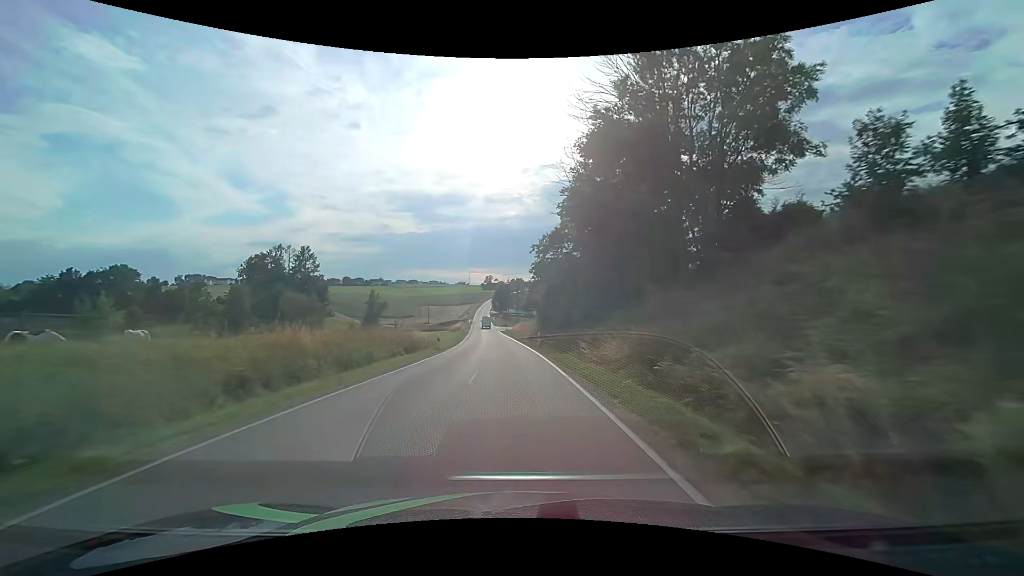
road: tertiary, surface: asphalt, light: Day
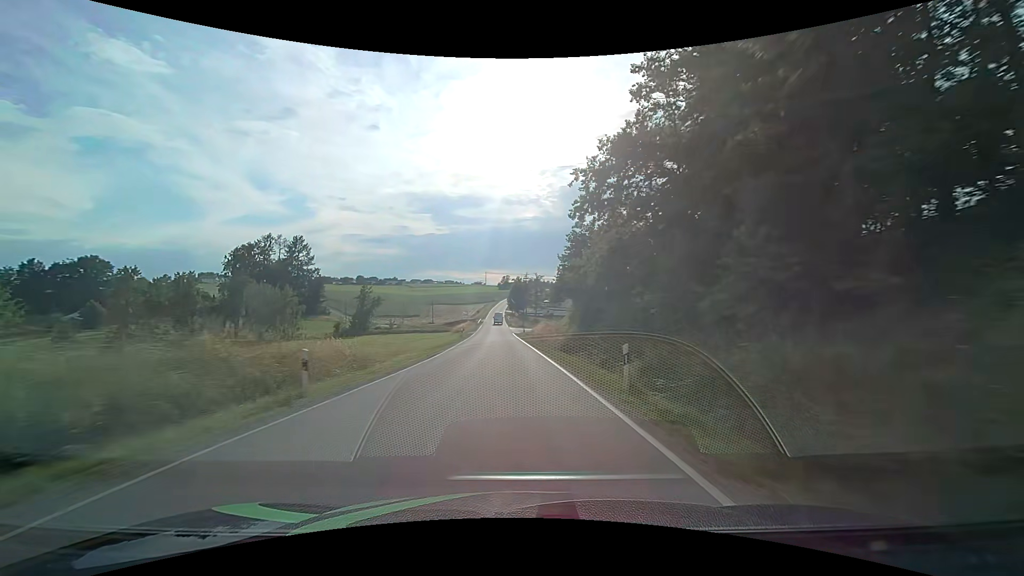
(-0.4, +24.2) m; -2°
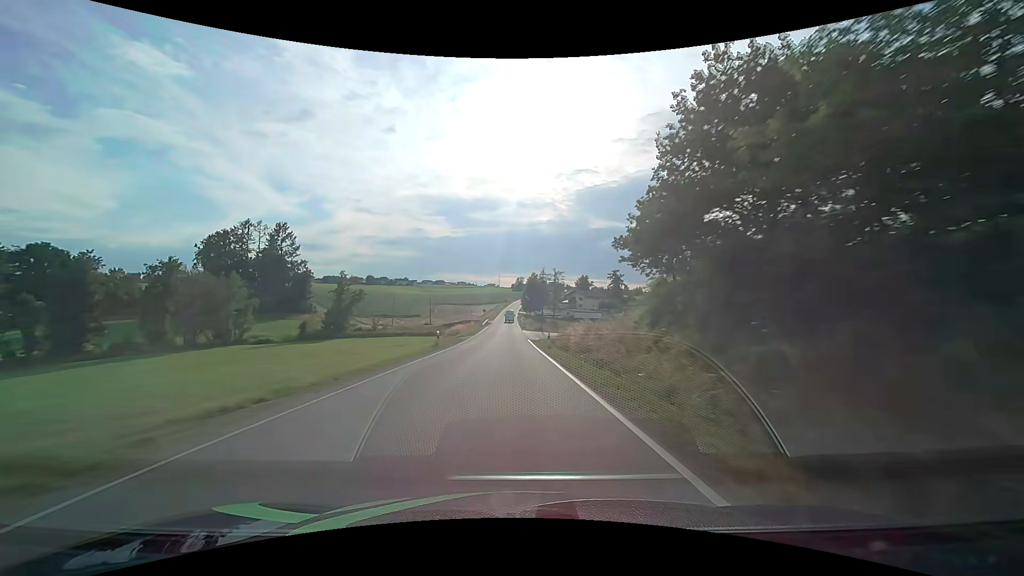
(-0.3, +24.8) m; -2°
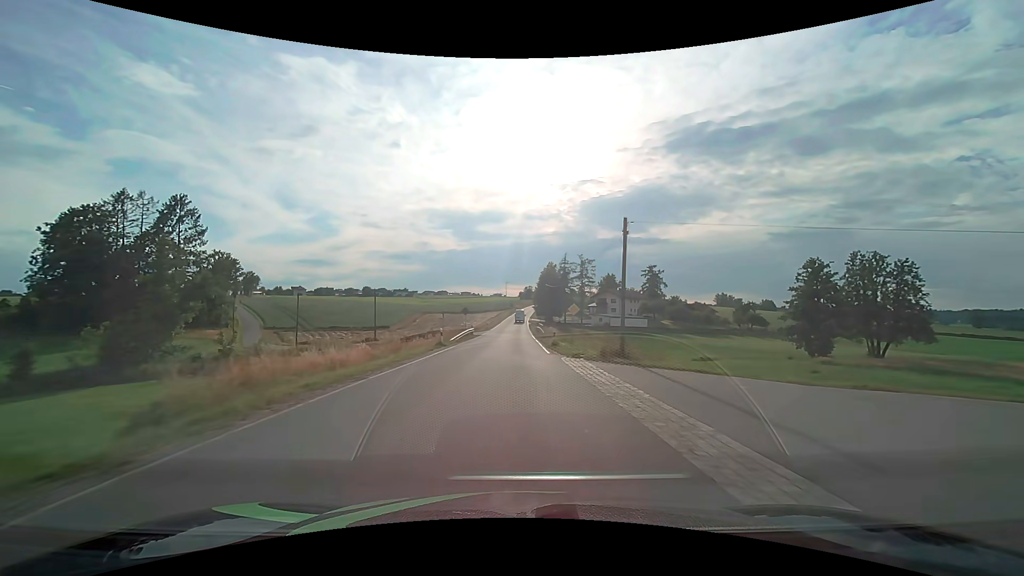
(-0.6, +50.7) m; -1°
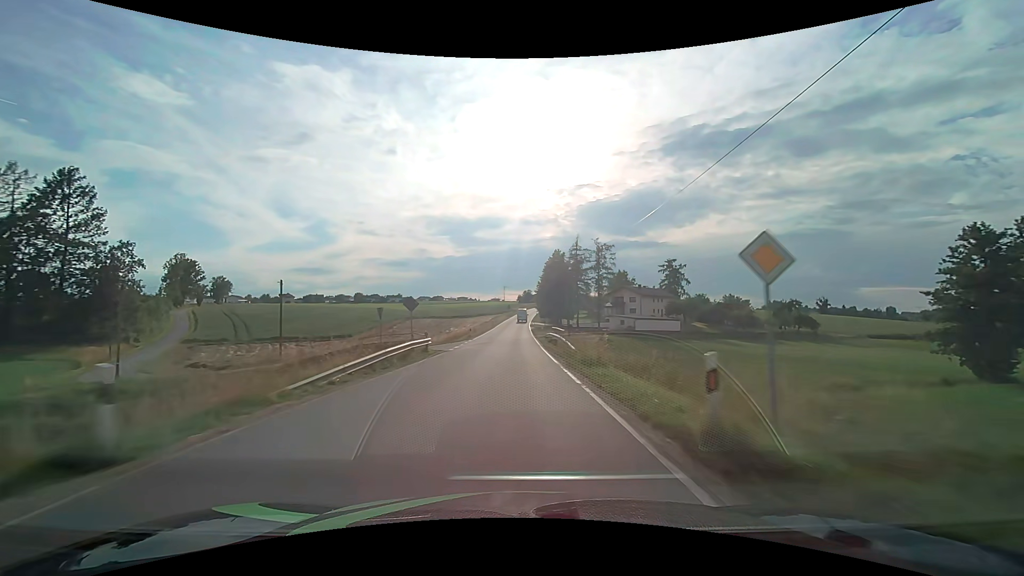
(+0.1, +25.3) m; 0°
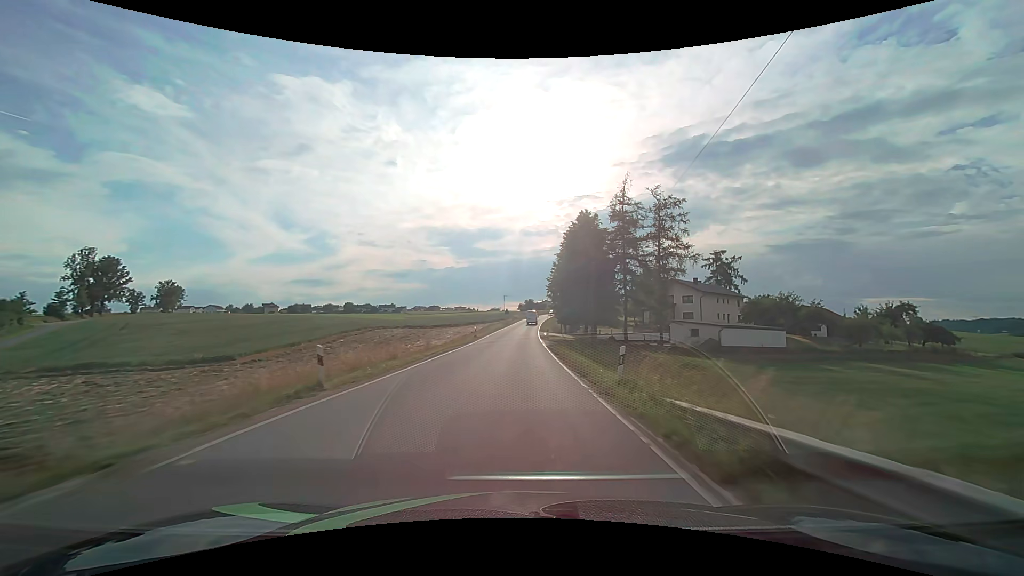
(-0.1, +37.4) m; 0°
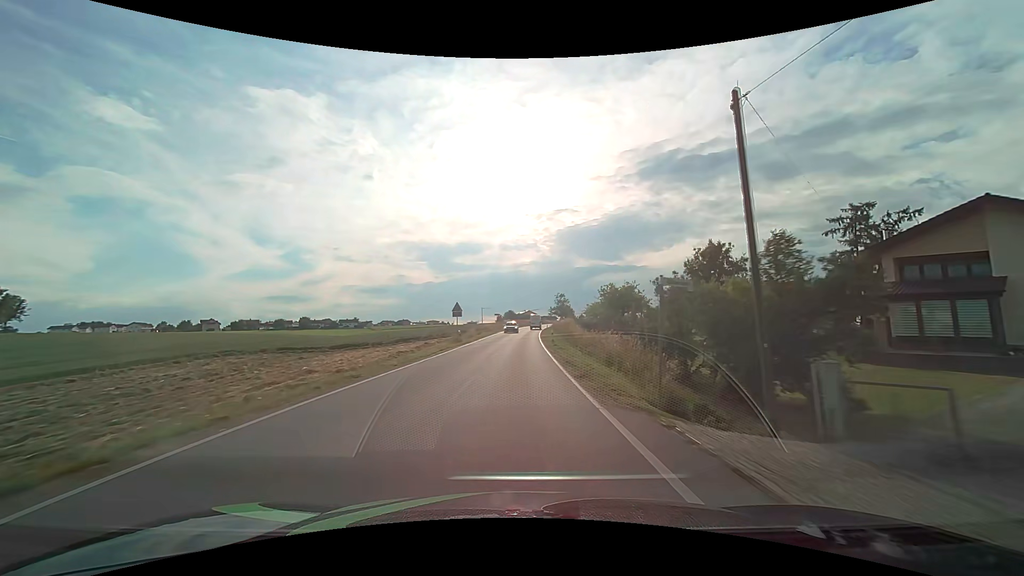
(+0.9, +57.9) m; +2°
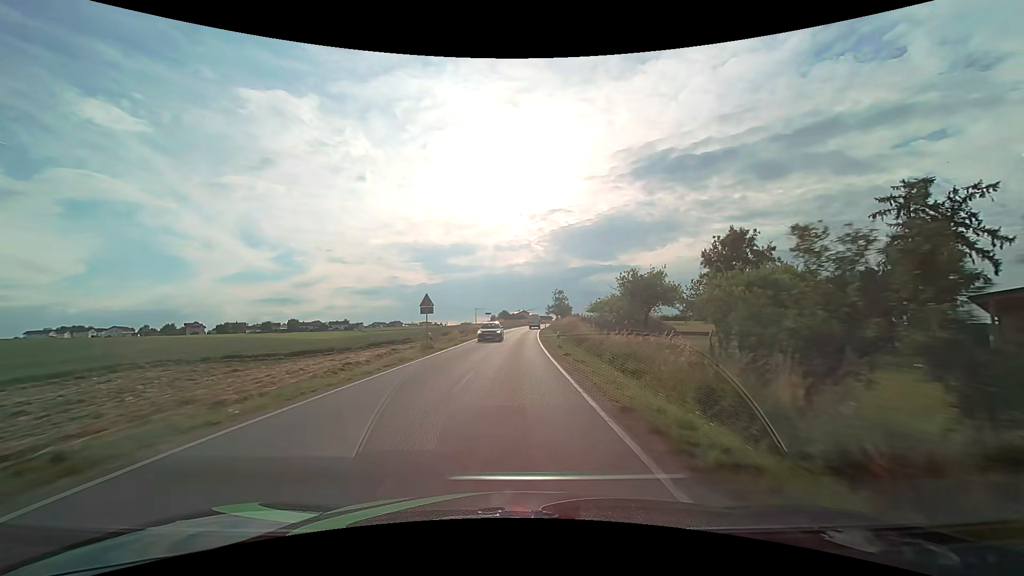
(+0.1, +10.7) m; +1°
(0, +10) (0, +20) (0, +30) (+1, +40) (+1, +50) (+1, +60) (+2, +70) (+2, +80) (+3, +90) (+4, +100) m
